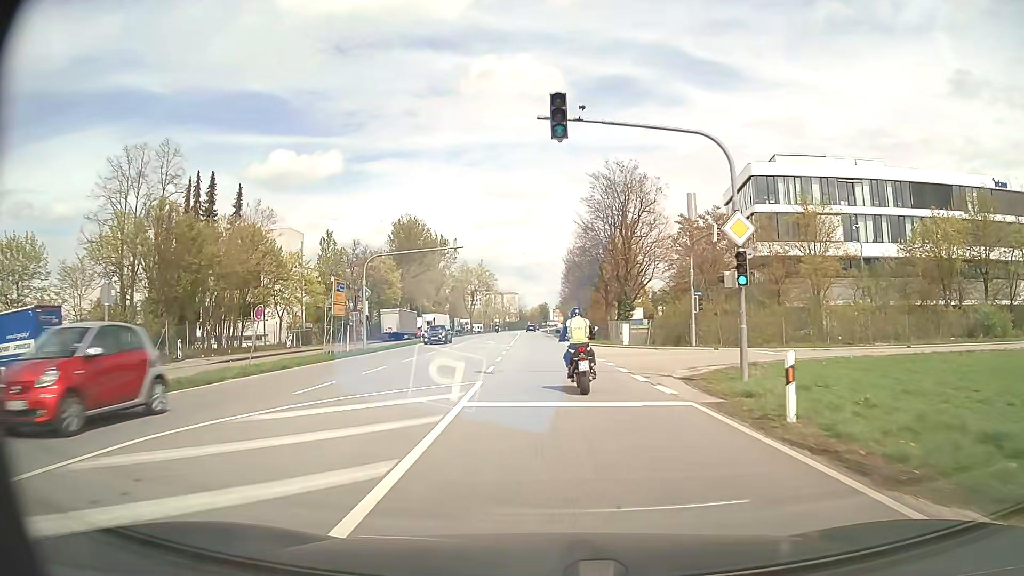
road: secondary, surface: asphalt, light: Day
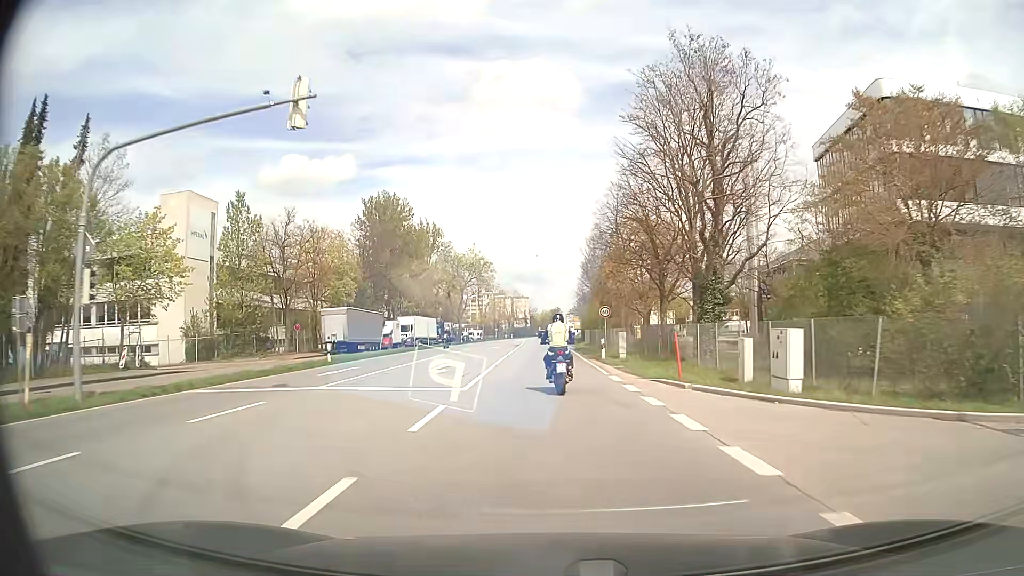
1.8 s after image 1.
(-0.4, +28.2) m; -1°
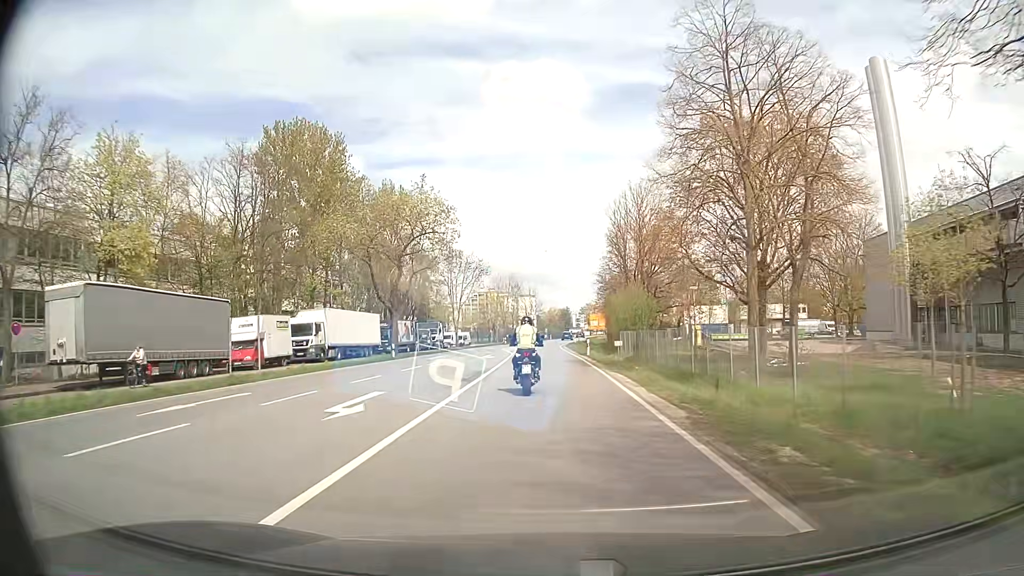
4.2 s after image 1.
(-0.2, +38.6) m; -1°
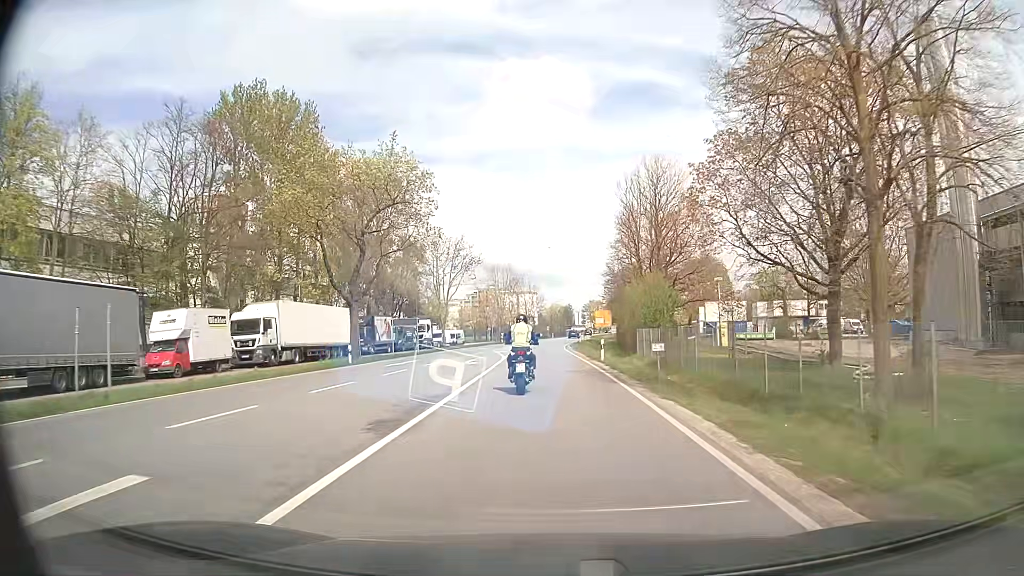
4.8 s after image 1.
(0.0, +9.7) m; +1°
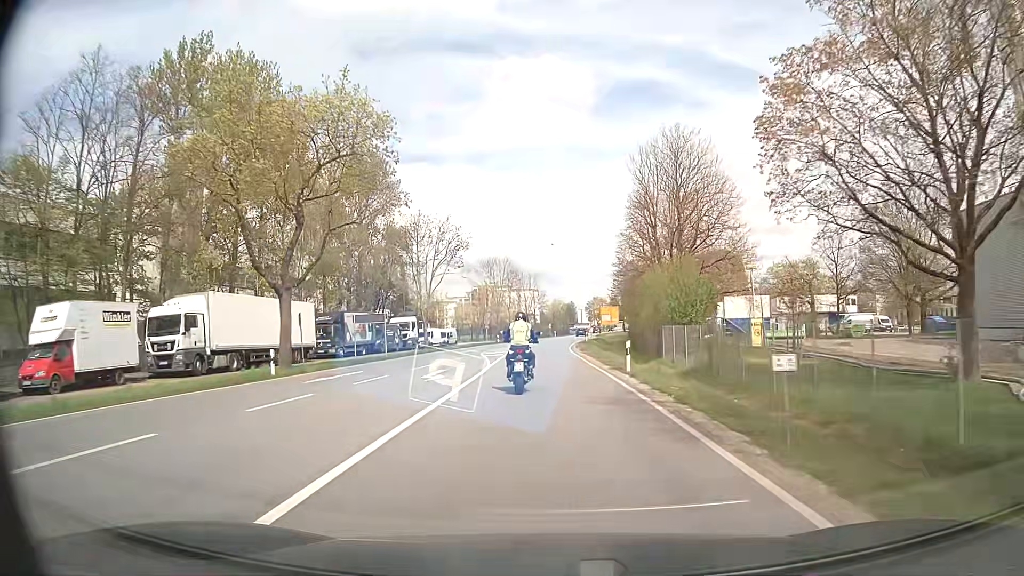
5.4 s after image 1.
(-0.1, +9.7) m; -1°
